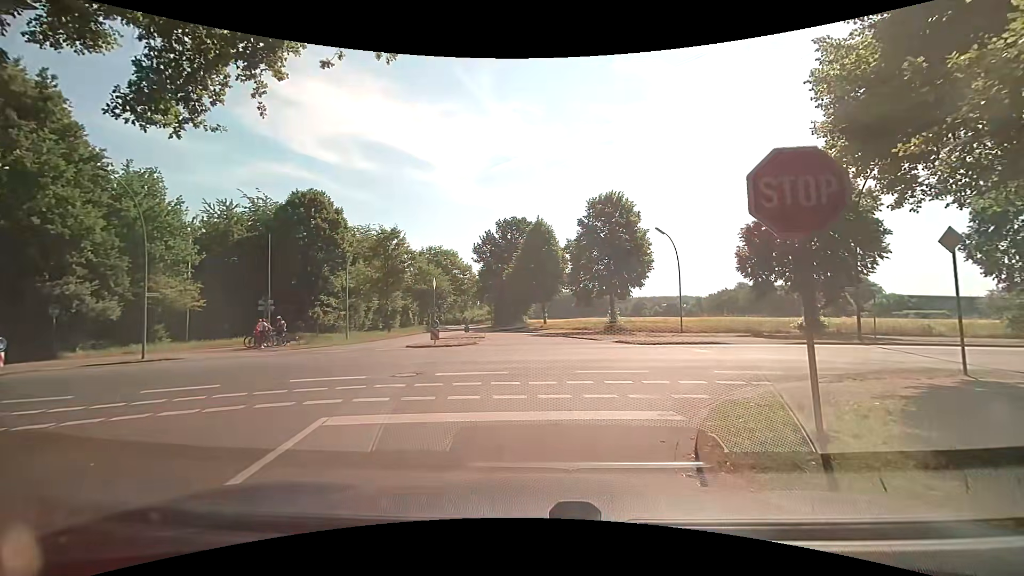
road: residential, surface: asphalt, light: Day
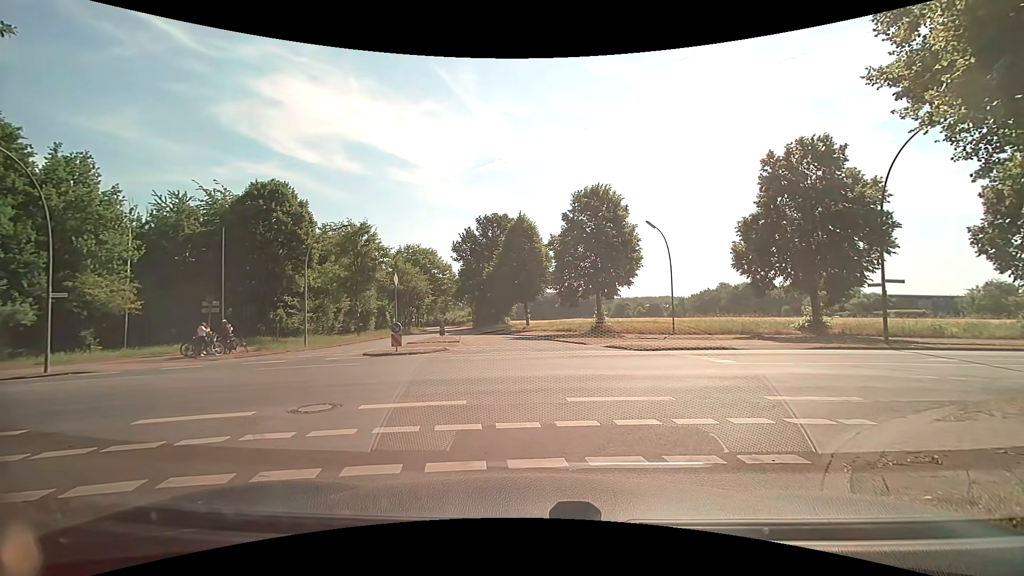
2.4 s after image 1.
(-0.1, +3.4) m; 0°
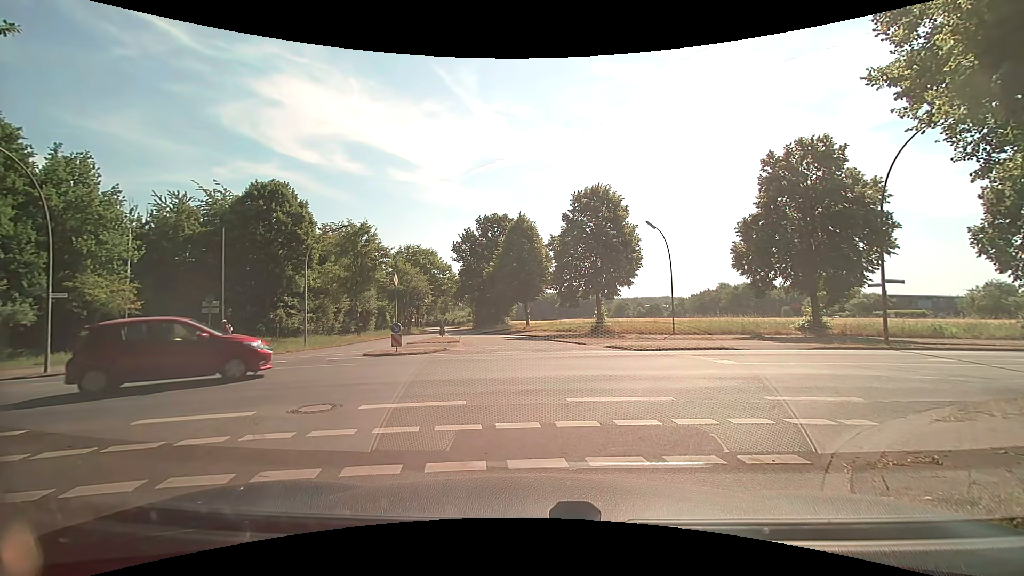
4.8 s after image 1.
(0.0, +0.1) m; 0°
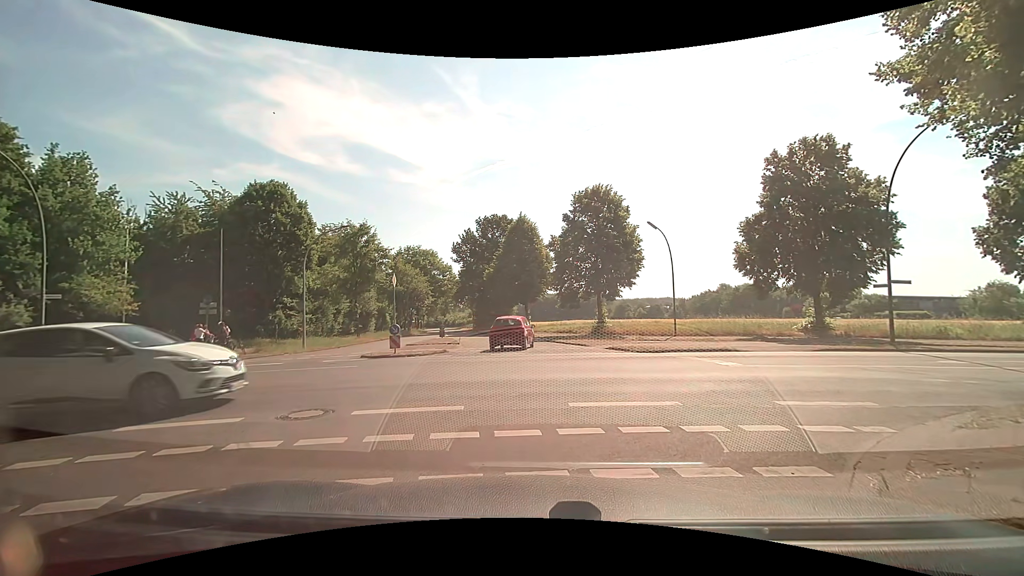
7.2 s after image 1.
(0.0, +0.3) m; 0°
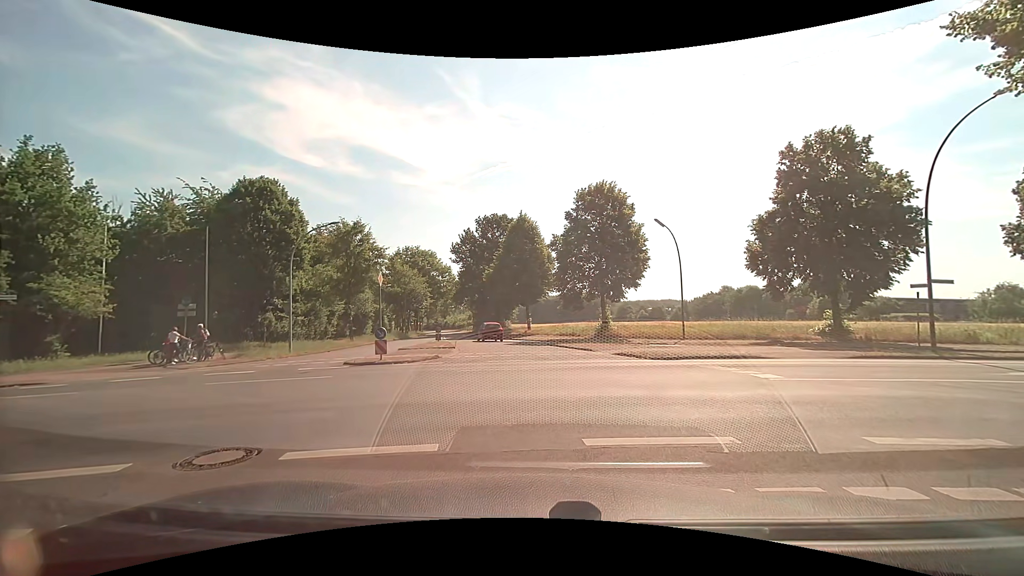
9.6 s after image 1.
(0.0, +1.9) m; 0°
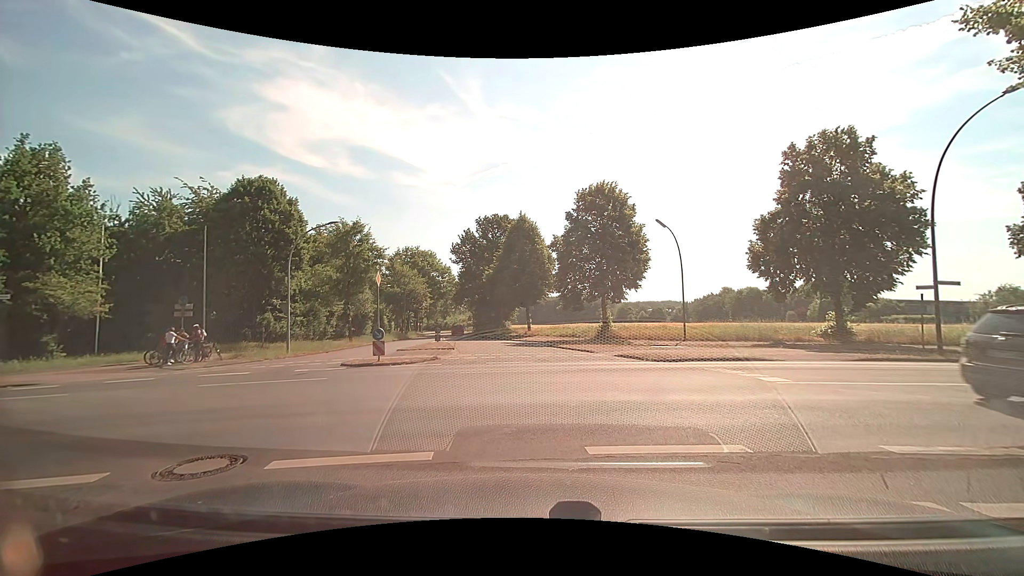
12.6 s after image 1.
(0.0, +0.3) m; 0°
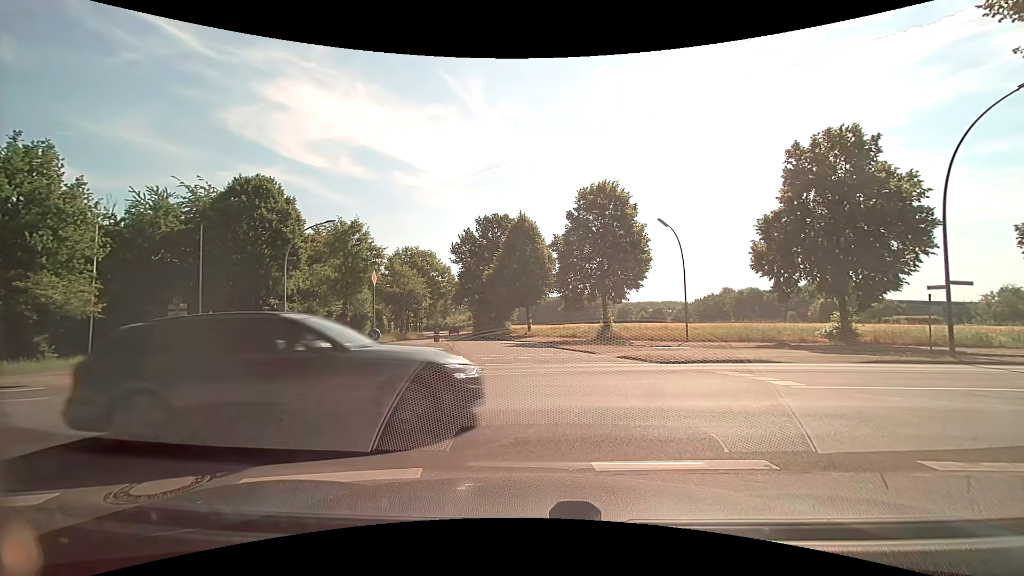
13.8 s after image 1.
(0.0, +0.5) m; 0°
